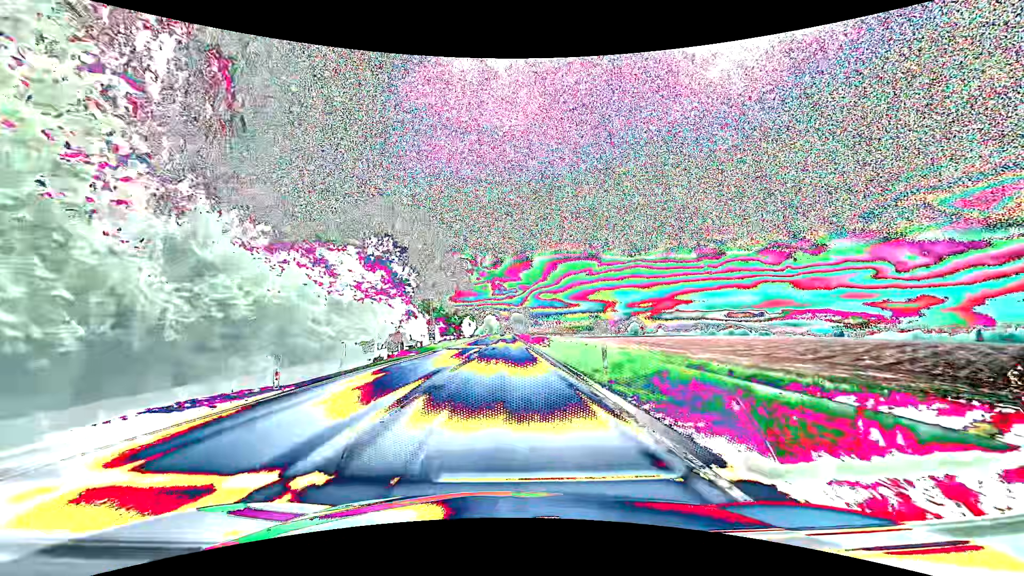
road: primary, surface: asphalt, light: Day
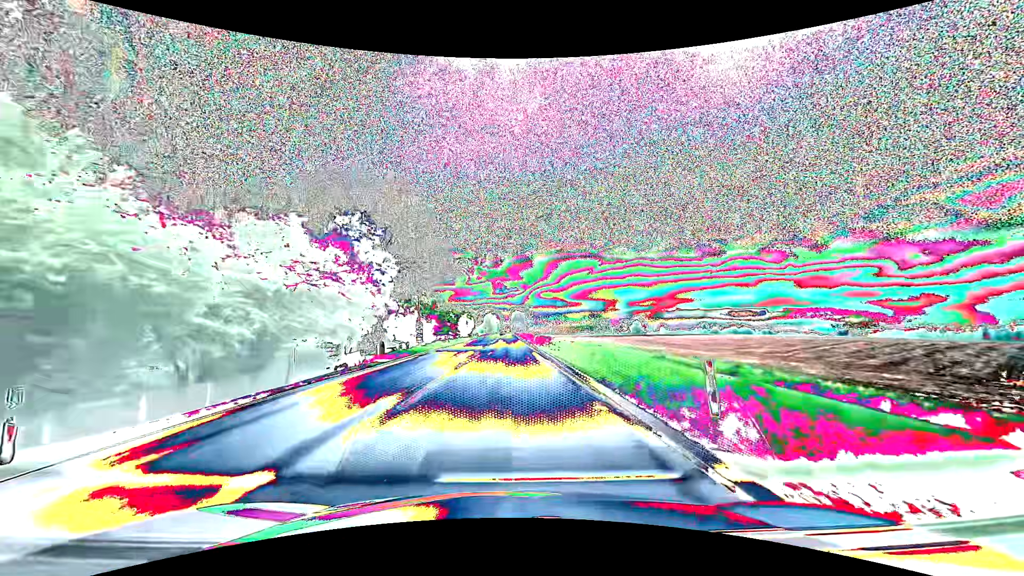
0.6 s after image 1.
(+0.1, +7.9) m; 0°
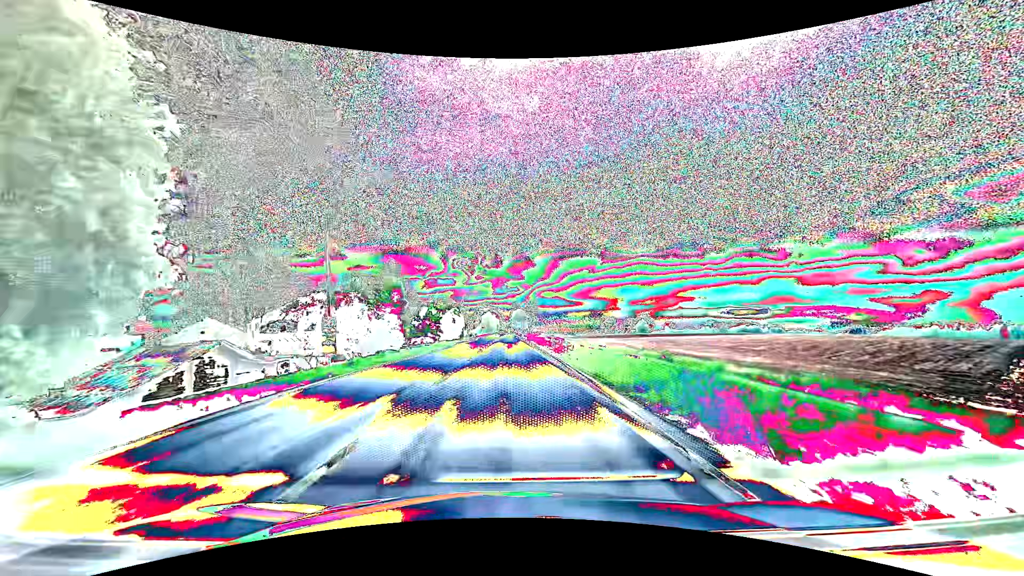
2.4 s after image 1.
(0.0, +23.8) m; 0°
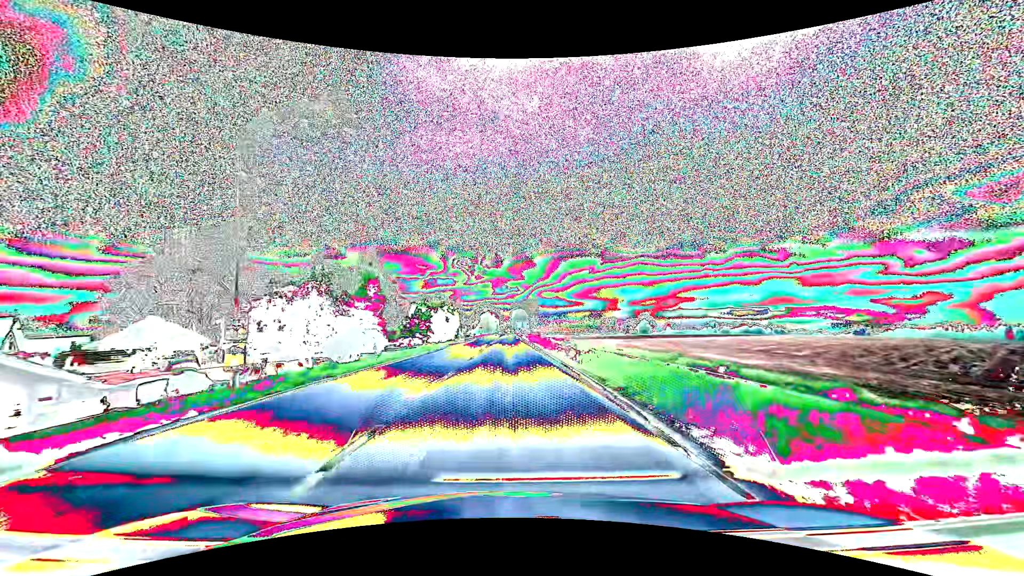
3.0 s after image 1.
(0.0, +7.9) m; 0°
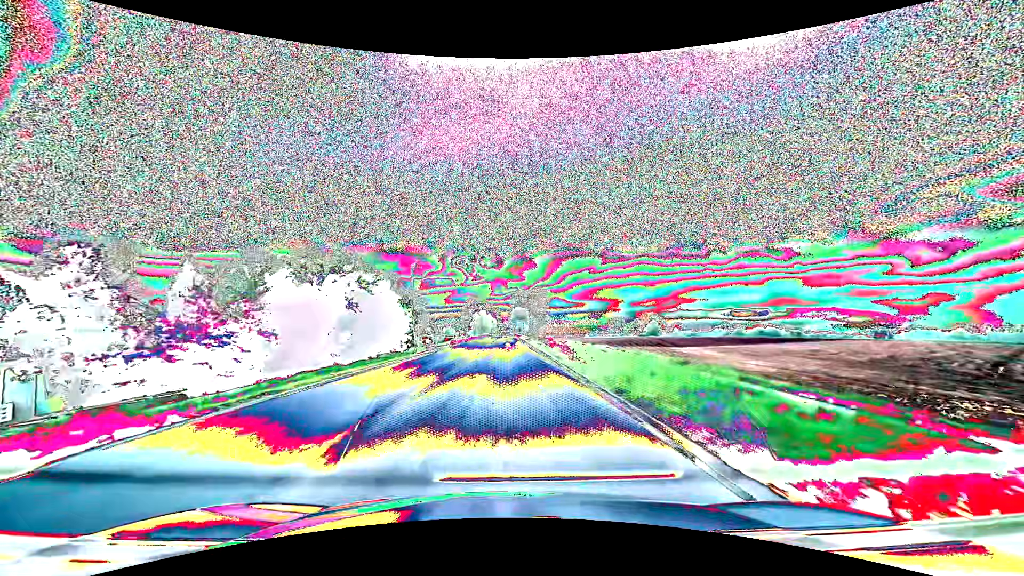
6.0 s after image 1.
(+0.1, +39.7) m; 0°
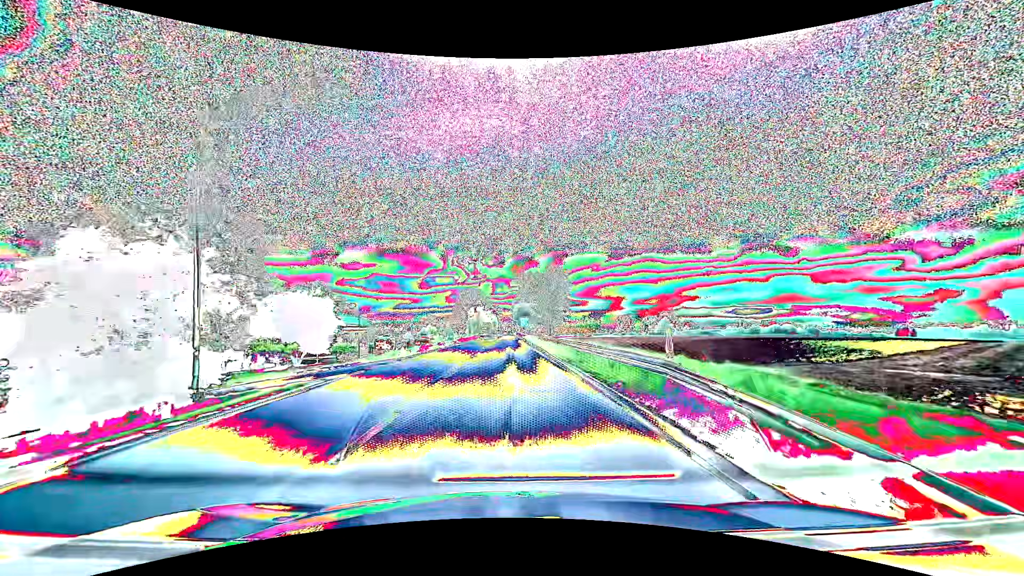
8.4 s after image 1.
(0.0, +31.7) m; 0°
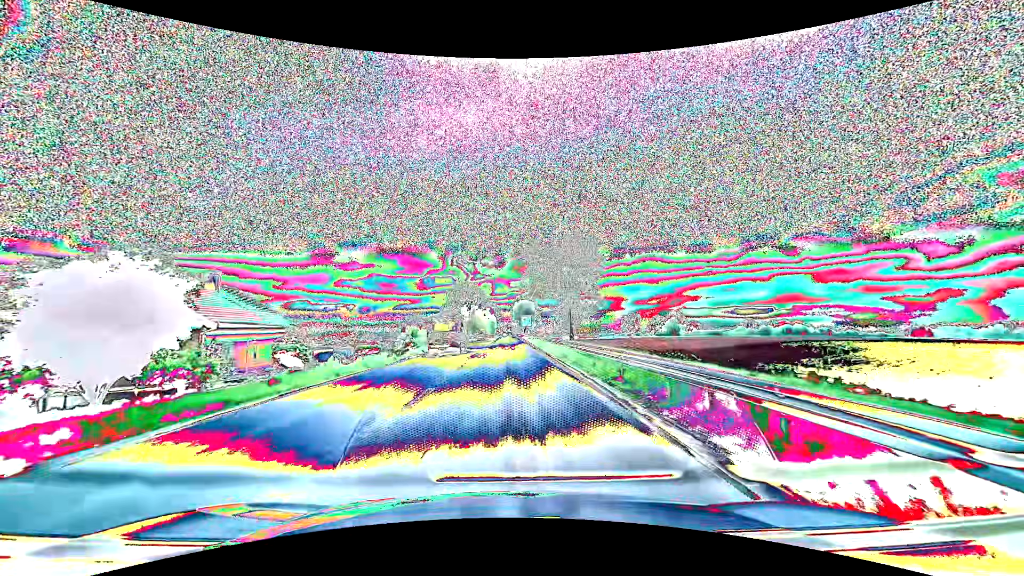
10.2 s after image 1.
(0.0, +23.9) m; 0°
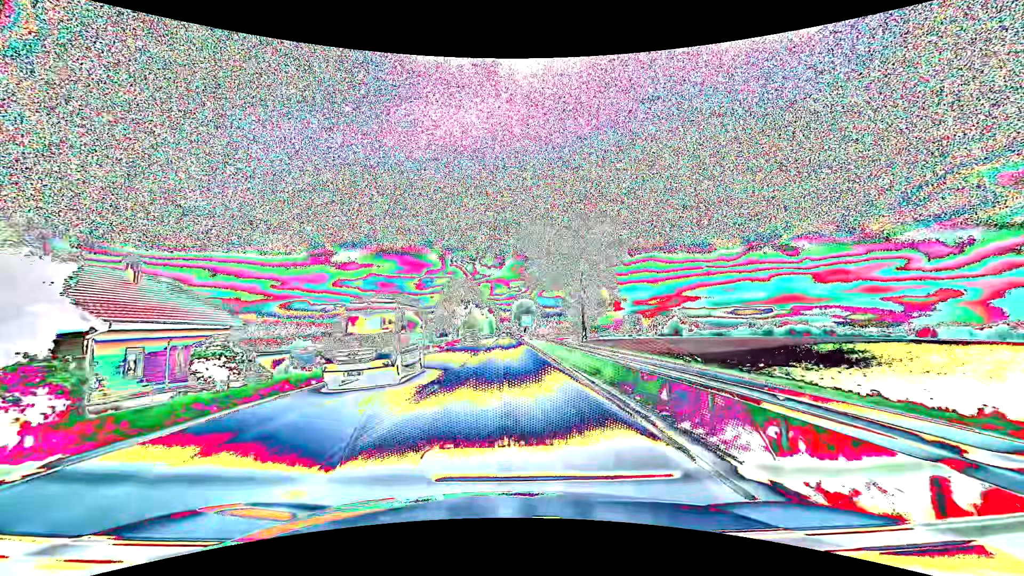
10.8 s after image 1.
(0.0, +8.1) m; 0°
(0, +10) (0, +20) (0, +30) (0, +40) (0, +50) (0, +60) (0, +70) (0, +80) (0, +90) (0, +100) m
